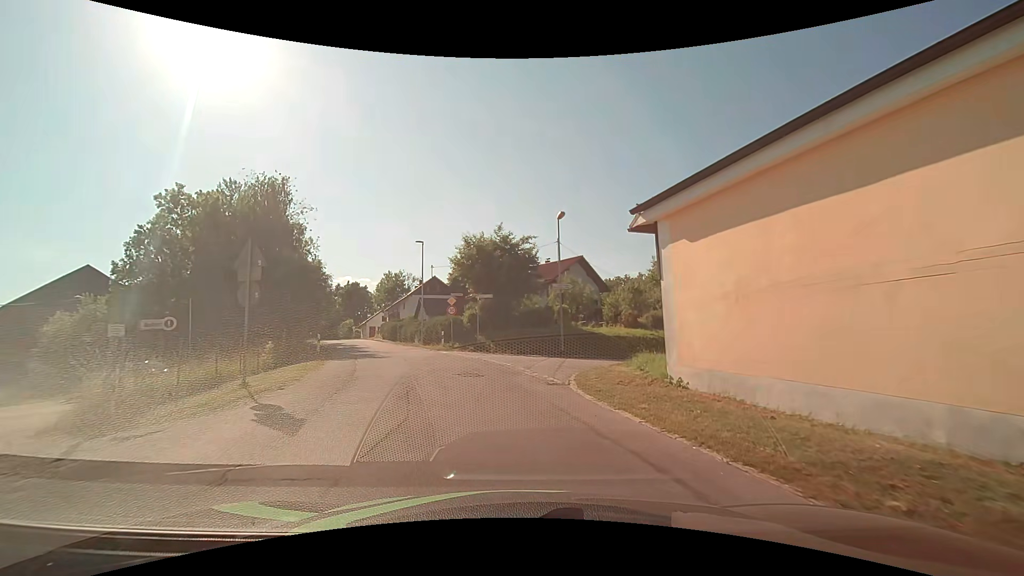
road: unclassified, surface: asphalt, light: Day
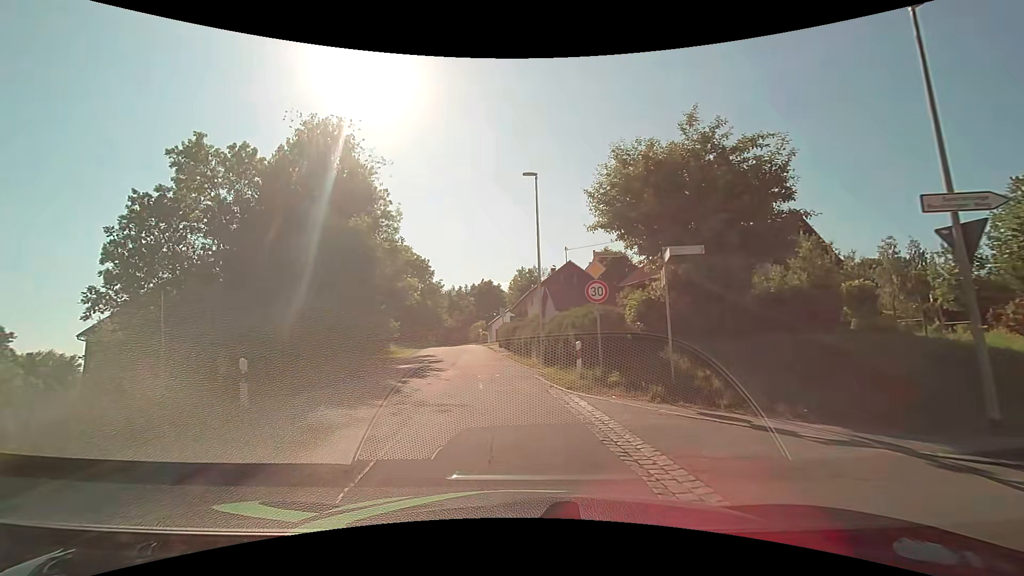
(-1.9, +18.2) m; -17°
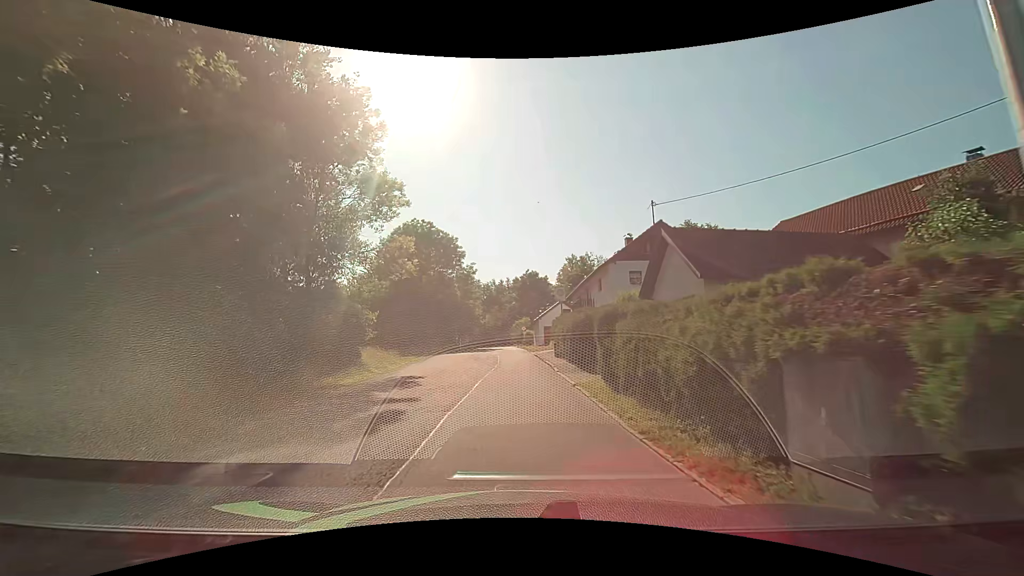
(-0.9, +17.8) m; -6°
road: residential
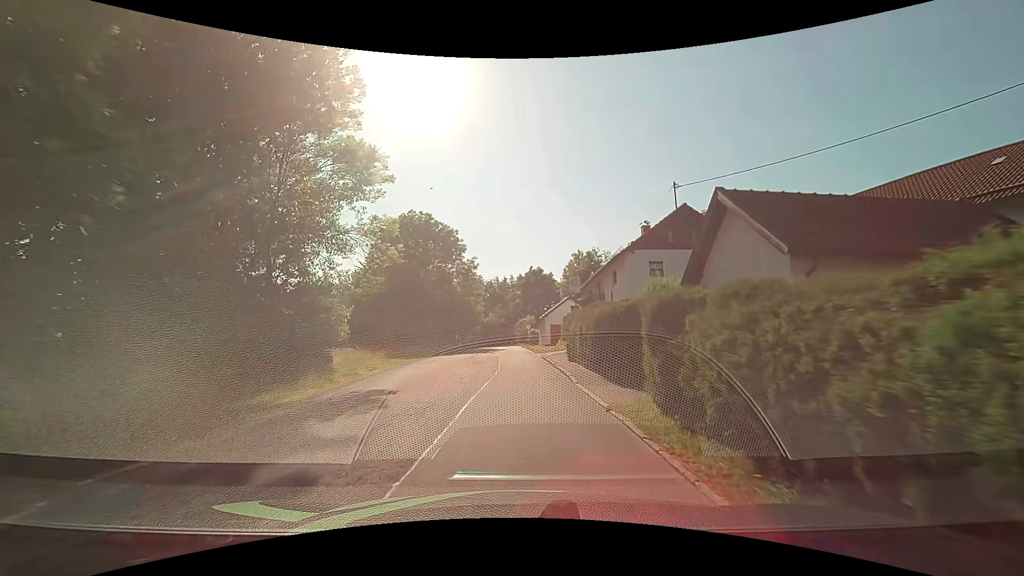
(+0.1, +4.0) m; +2°
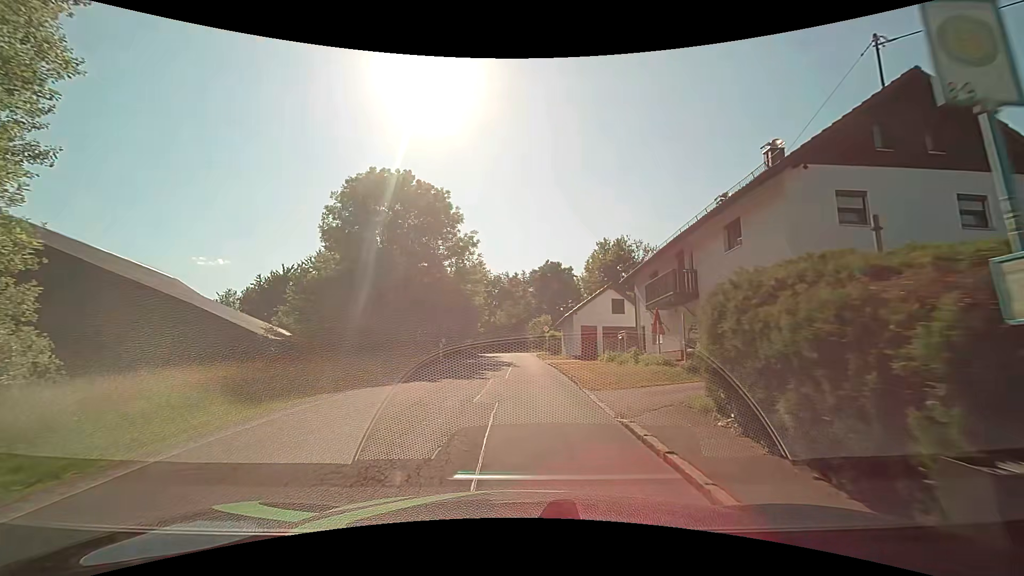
(-0.5, +16.1) m; -3°
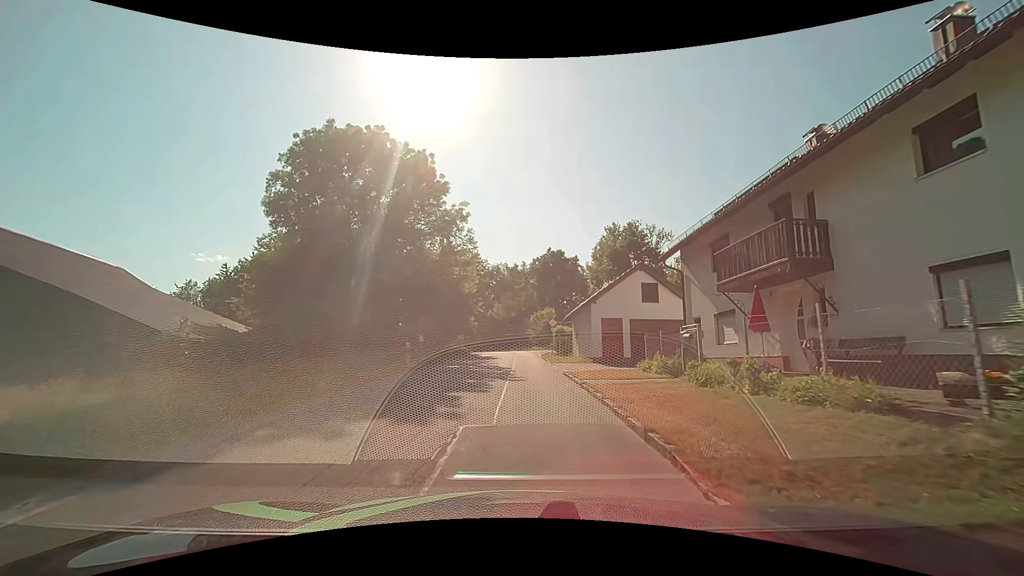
(+0.1, +8.1) m; +2°
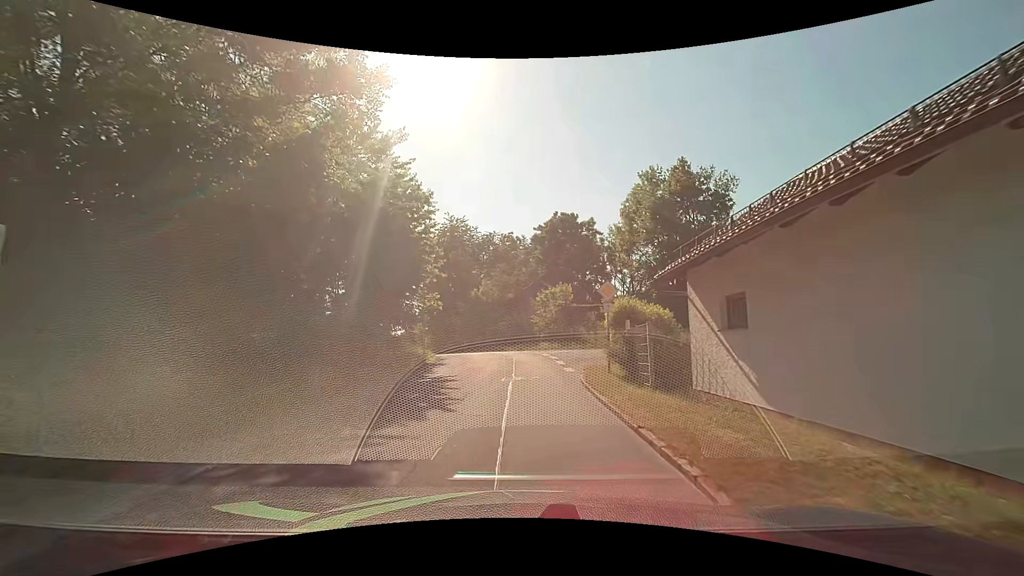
(-0.3, +22.1) m; 0°
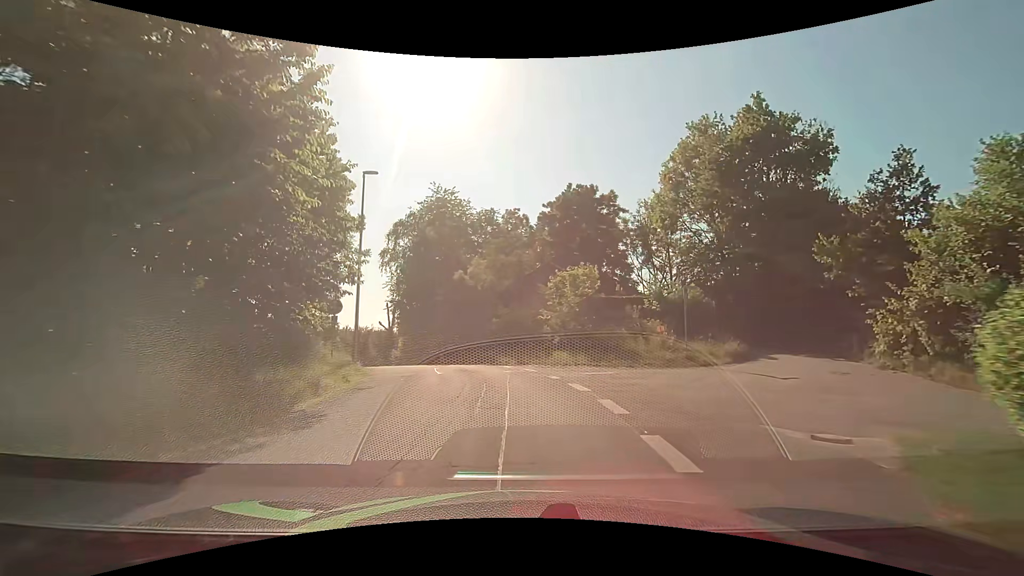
(-0.1, +13.8) m; 0°
(0, +10) (-1, +20) (-5, +29) (-9, +38) (-13, +48) (-17, +57) (-20, +66) (-23, +76) (-25, +86) (-27, +95) m
